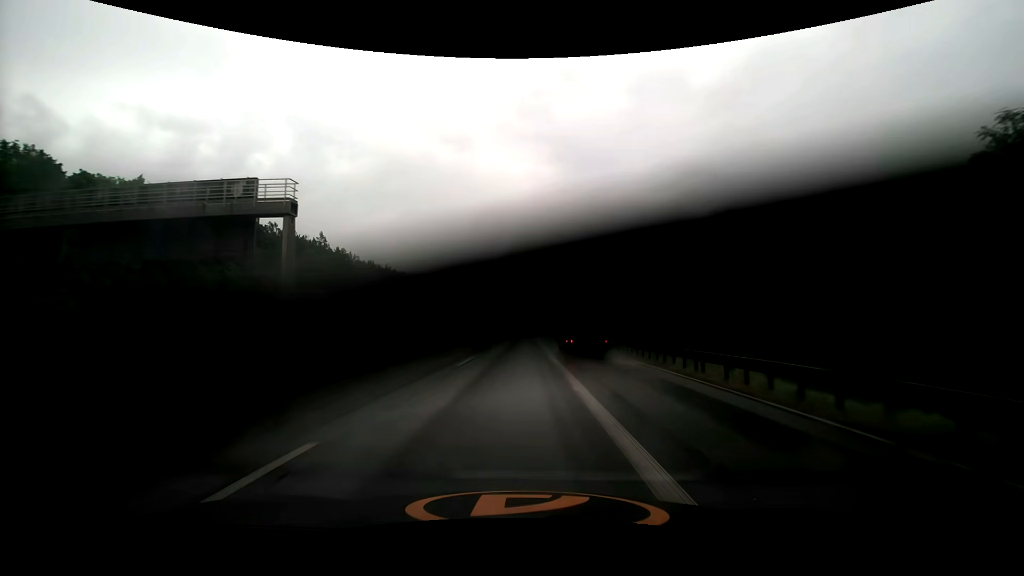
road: motorway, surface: asphalt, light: Day
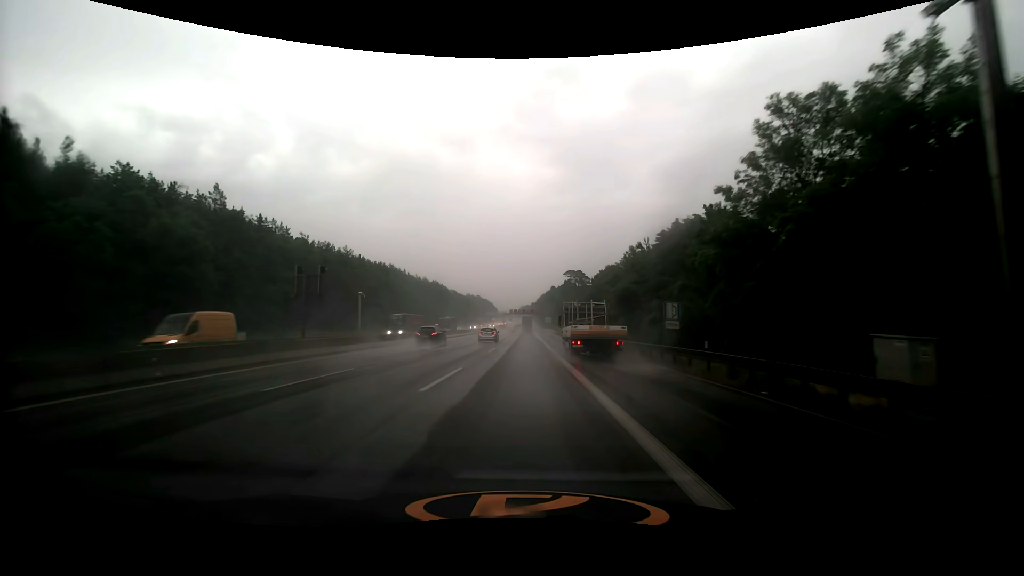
(-0.1, +43.9) m; 0°
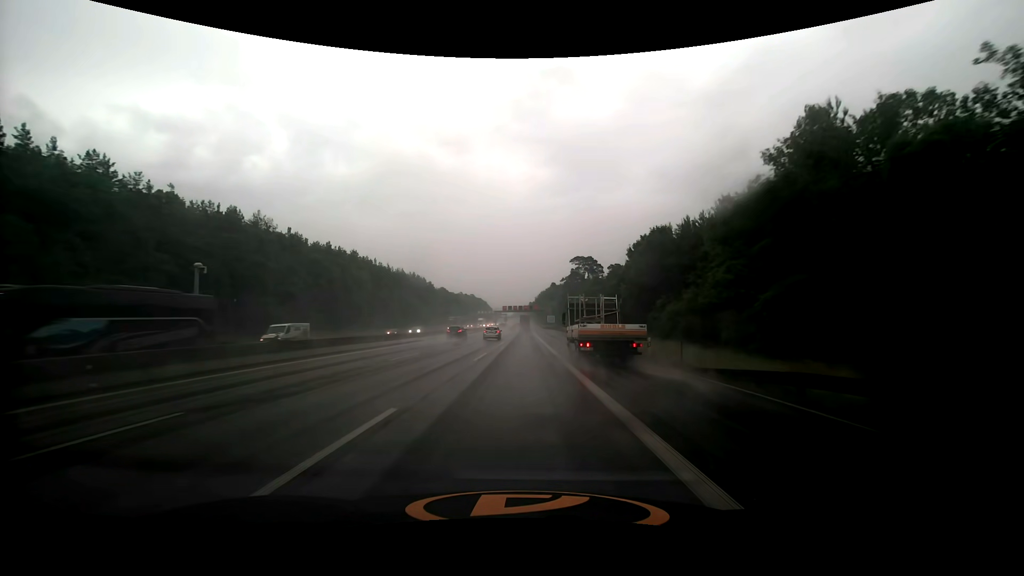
(+0.2, +44.6) m; 0°
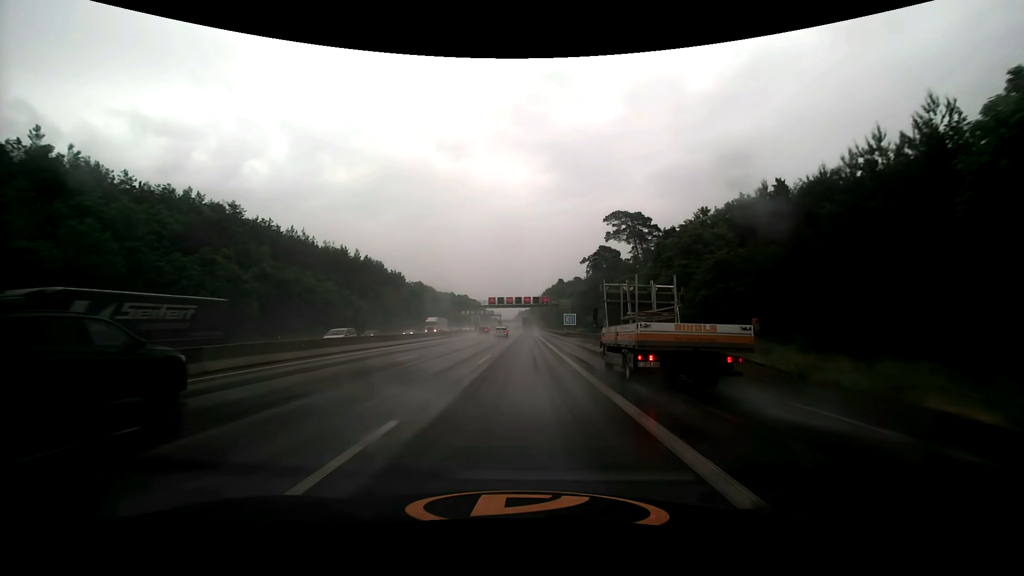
(0.0, +73.8) m; 0°
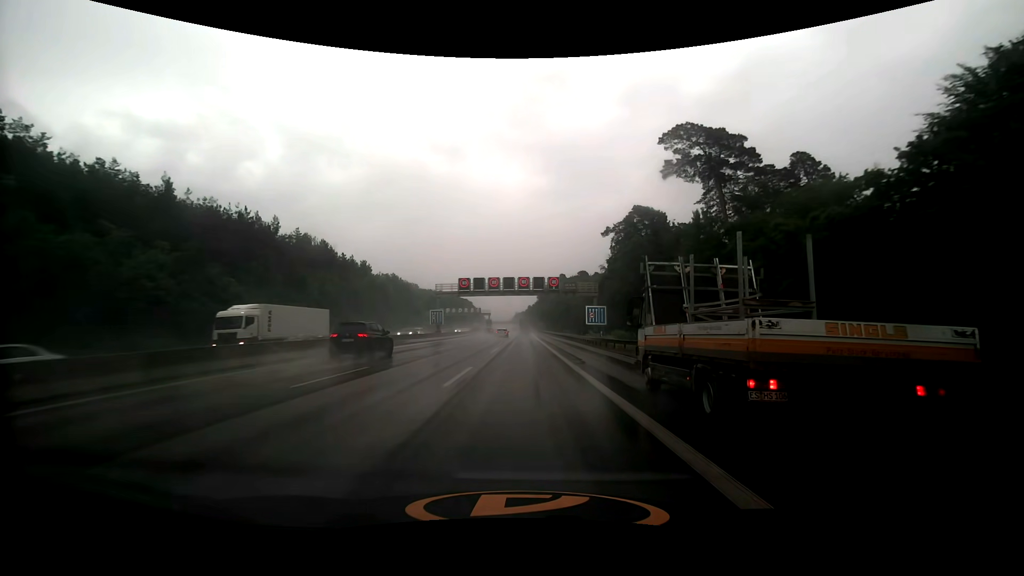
(+0.2, +44.5) m; 0°
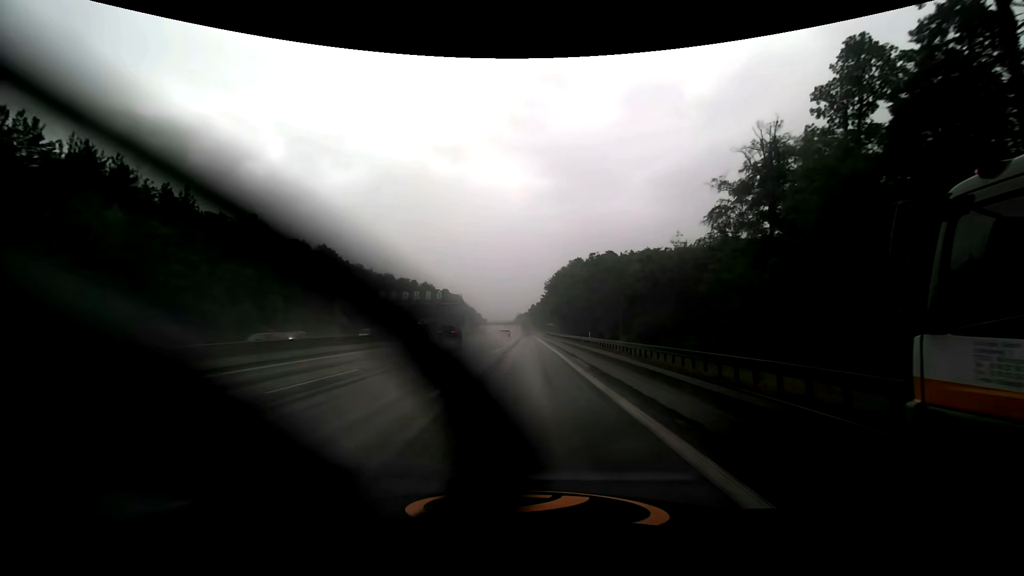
(-0.3, +74.5) m; -1°
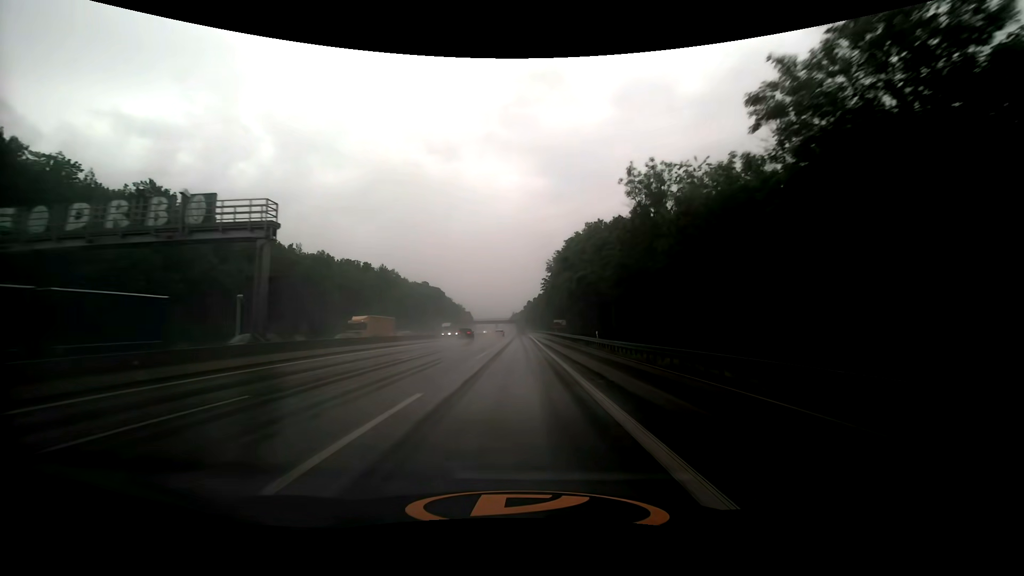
(+0.6, +60.1) m; +1°
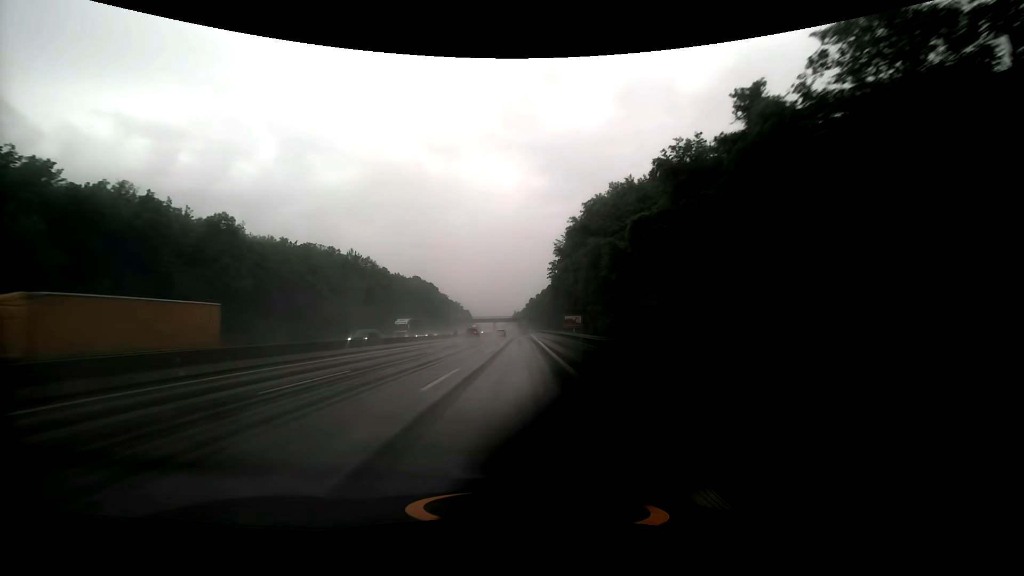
(0.0, +30.2) m; 0°
(0, +10) (0, +20) (0, +30) (0, +40) (0, +50) (0, +60) (0, +70) (0, +80) (0, +90) (-1, +100) m
